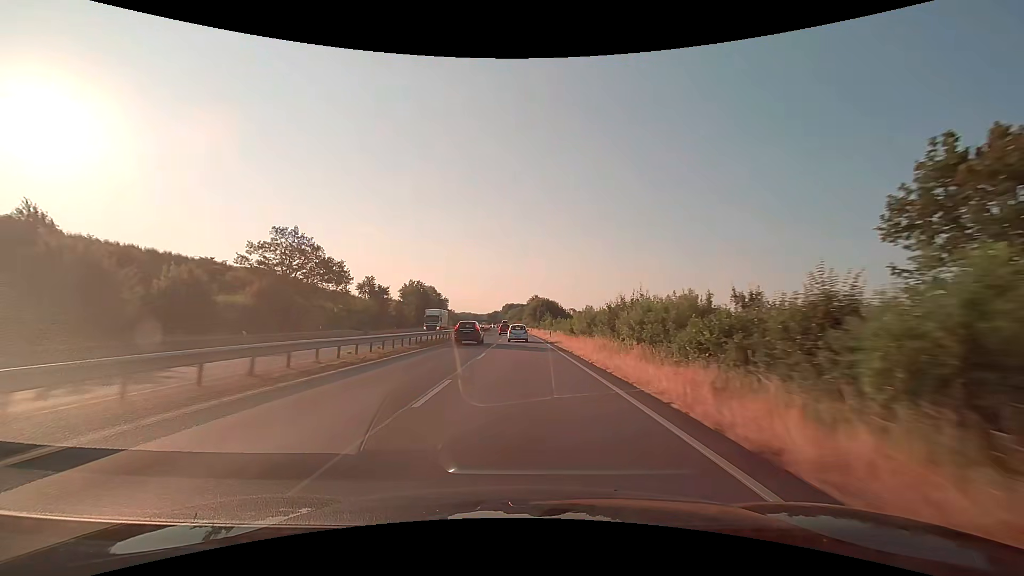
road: trunk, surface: asphalt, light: Day
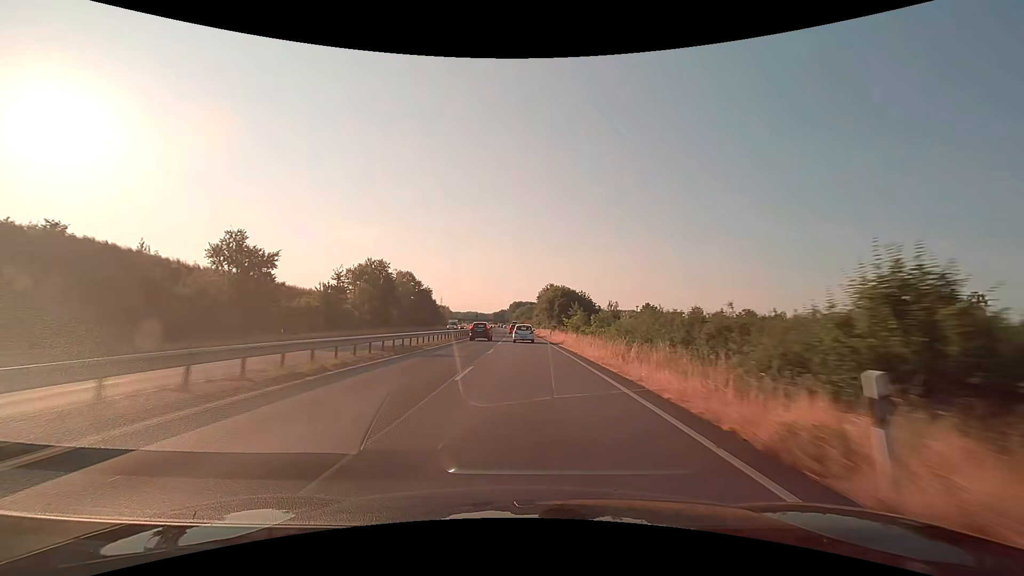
(-0.4, +45.0) m; -1°
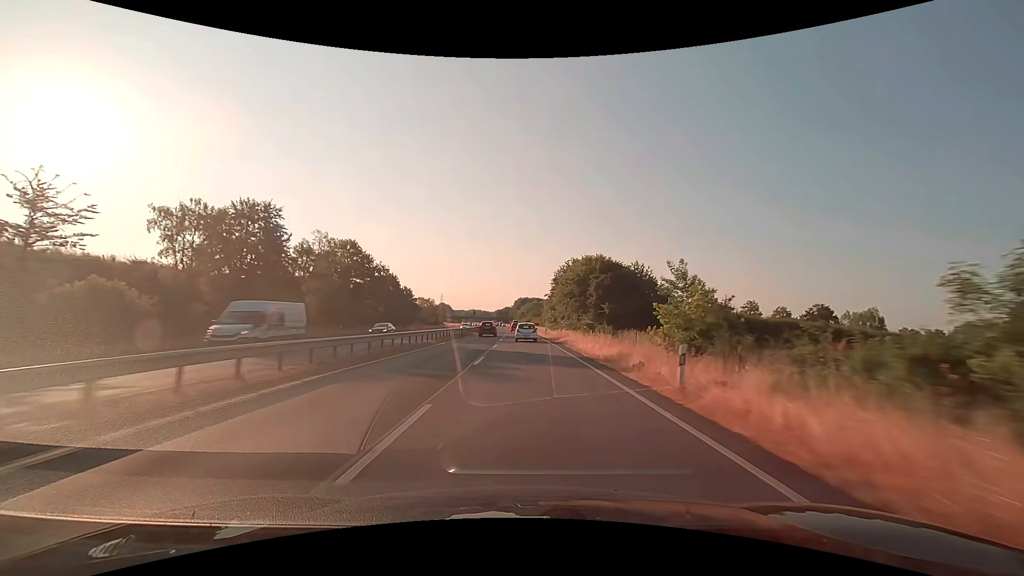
(-0.3, +44.5) m; -1°
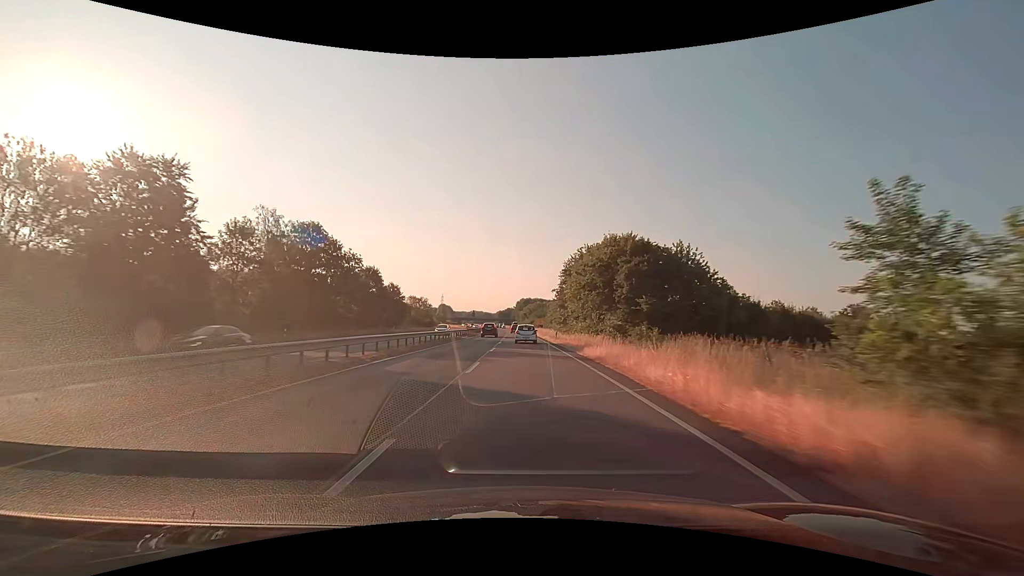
(0.0, +14.8) m; 0°
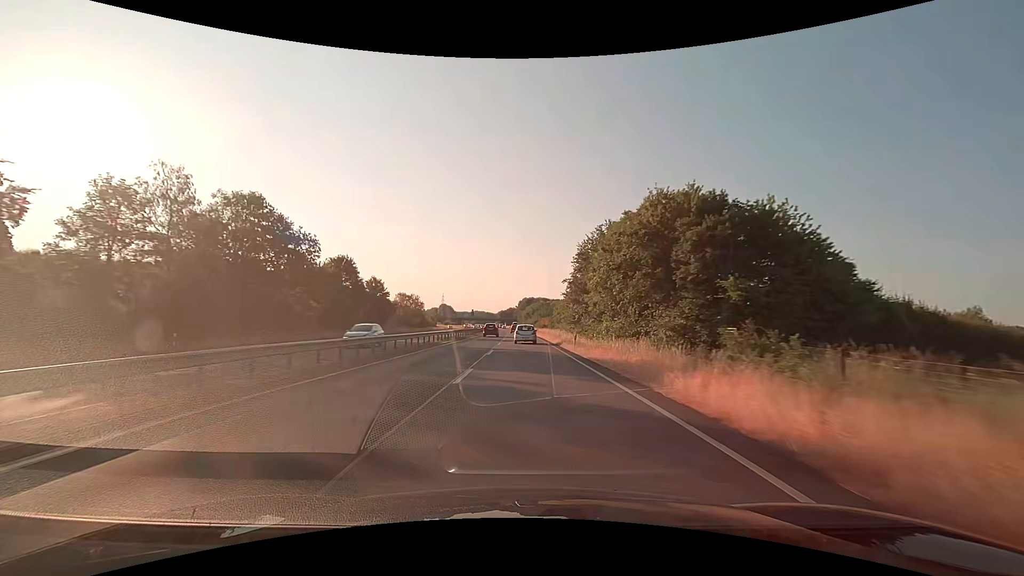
(-0.1, +14.7) m; 0°
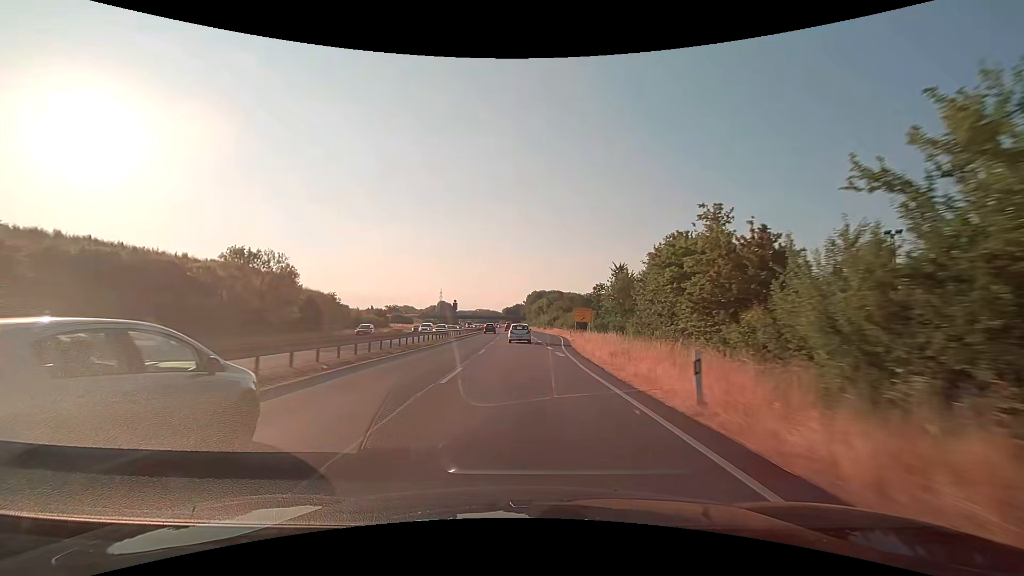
(-0.6, +73.7) m; -1°
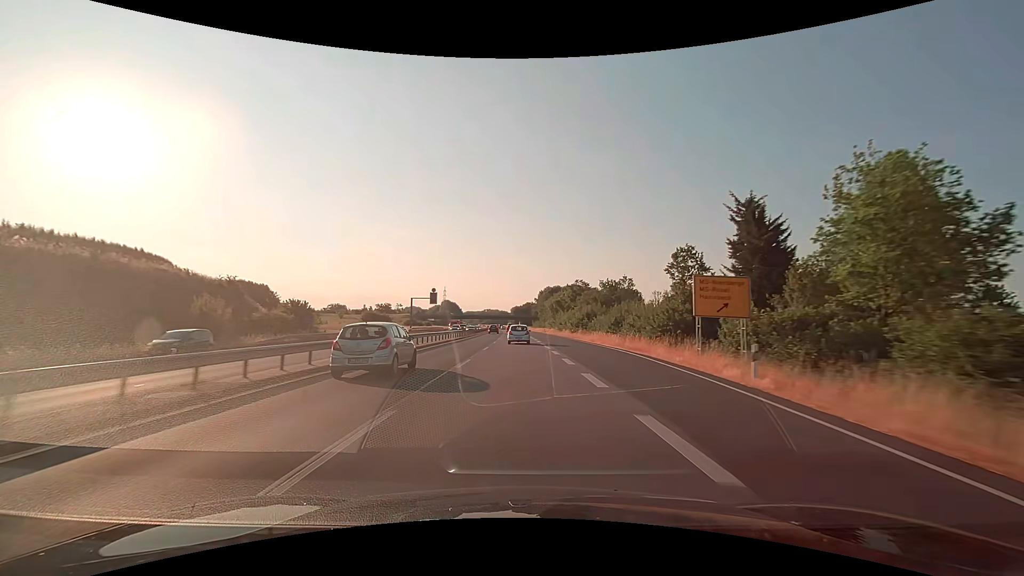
(-0.2, +44.5) m; -1°
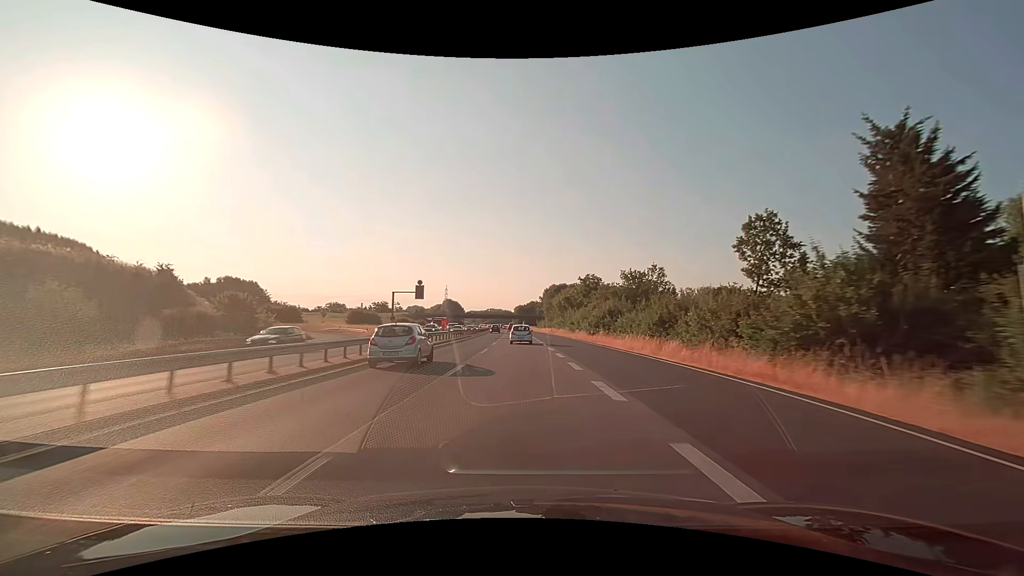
(-0.1, +14.9) m; -1°
(0, +10) (0, +20) (0, +30) (0, +40) (0, +50) (-1, +60) (-1, +70) (-1, +80) (-1, +90) (-2, +100) m
